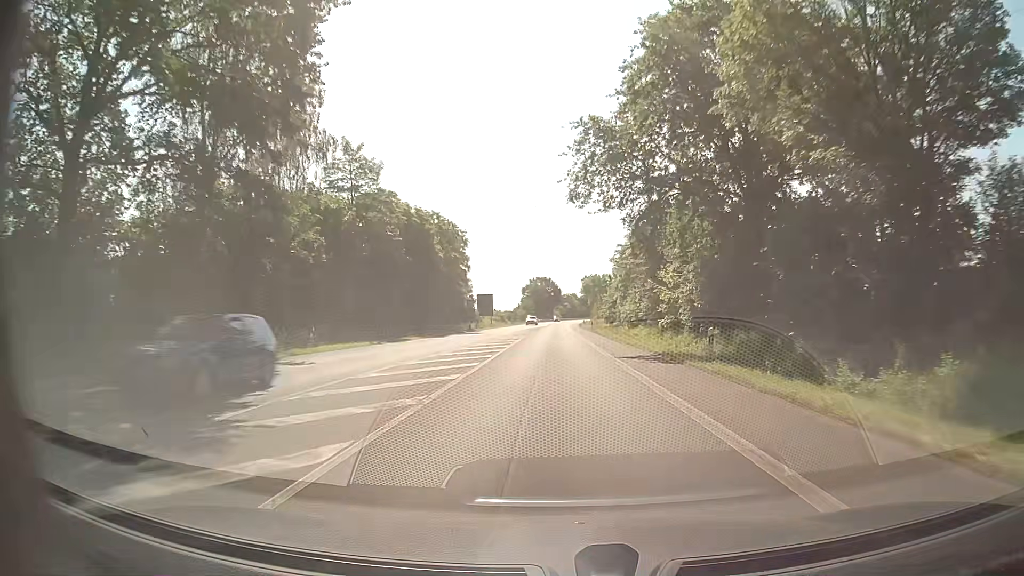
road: primary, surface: asphalt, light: Day
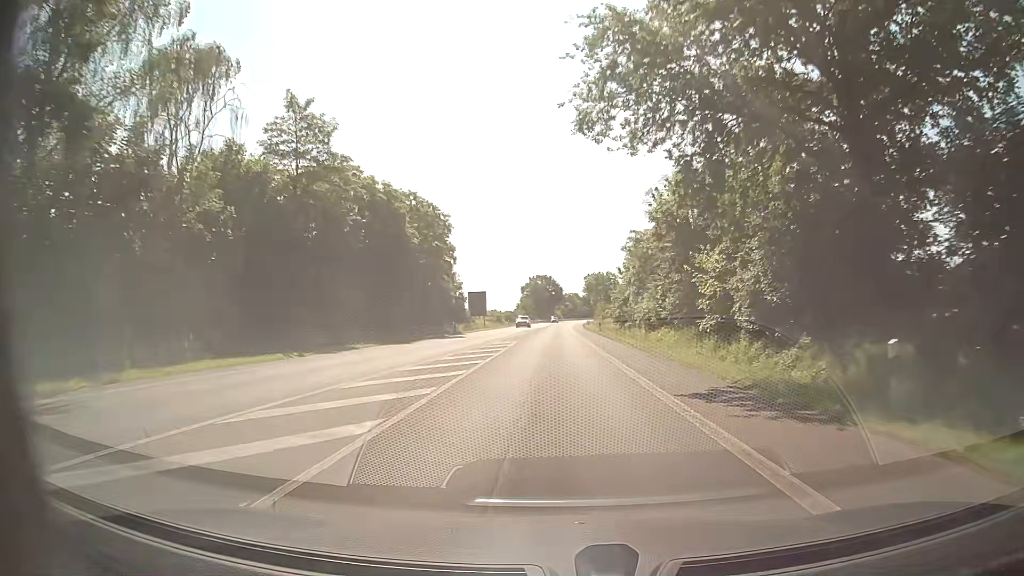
(+0.1, +11.1) m; +1°
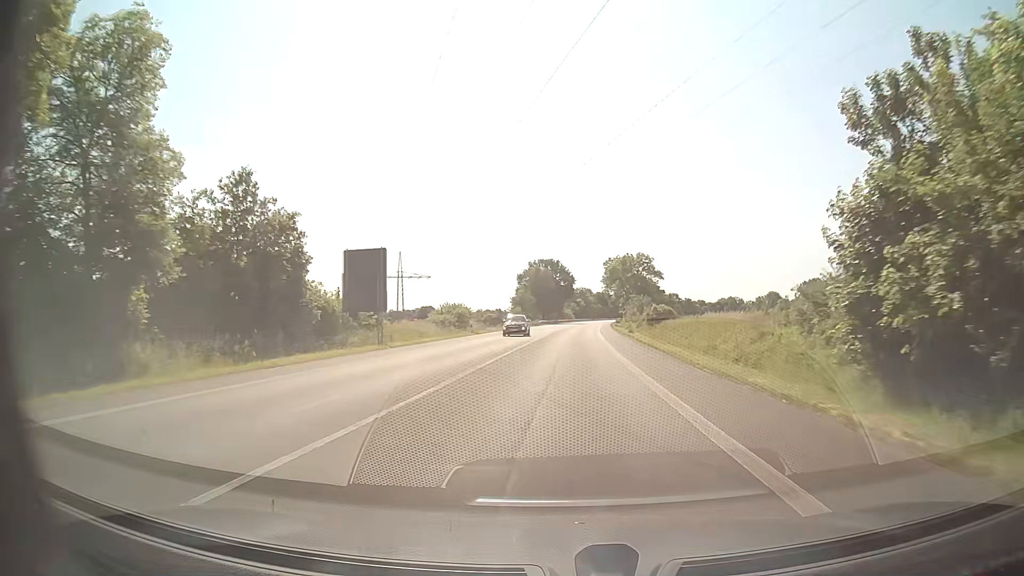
(-0.6, +55.5) m; -1°
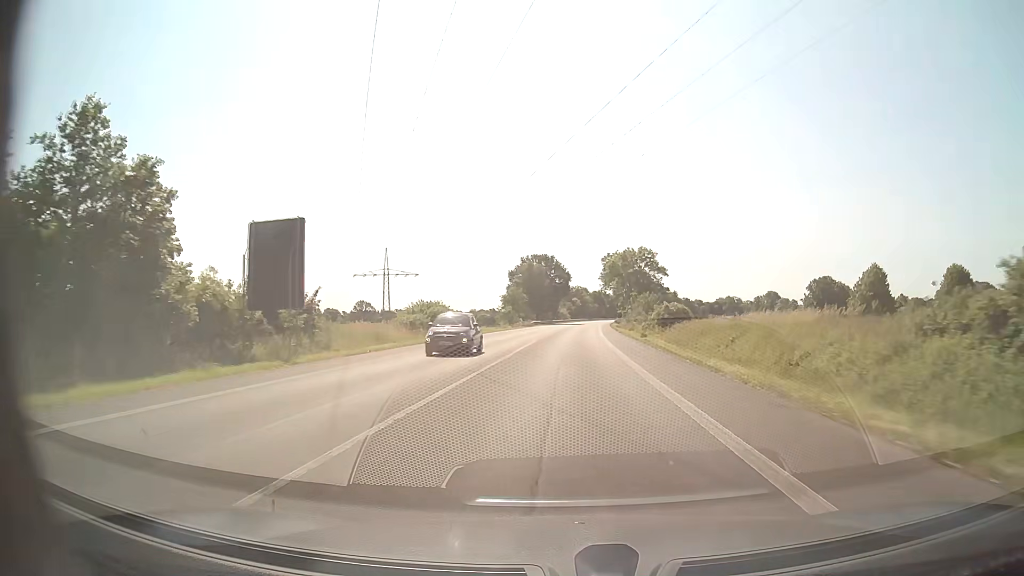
(+0.1, +11.1) m; +1°
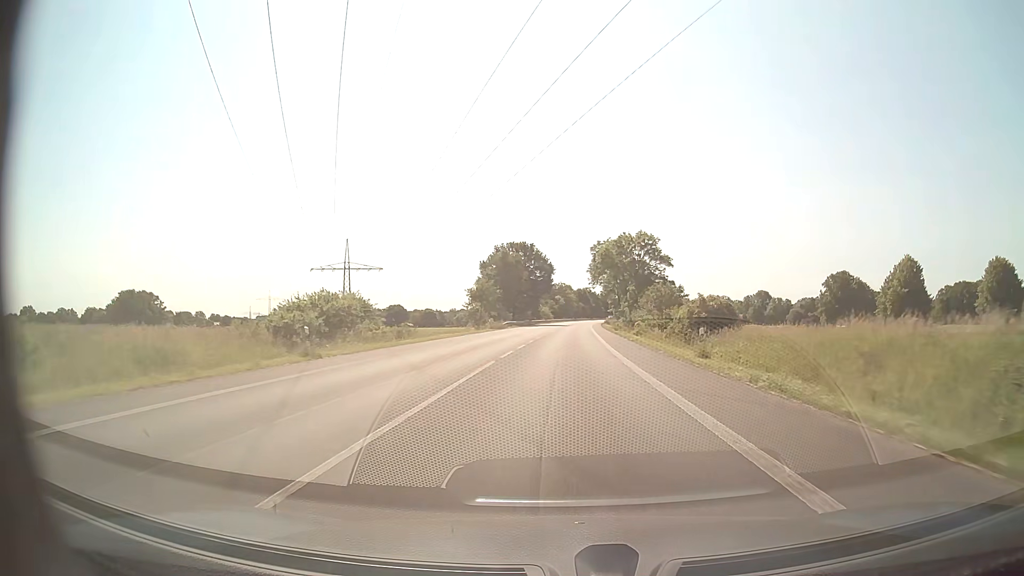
(+0.2, +22.1) m; +1°
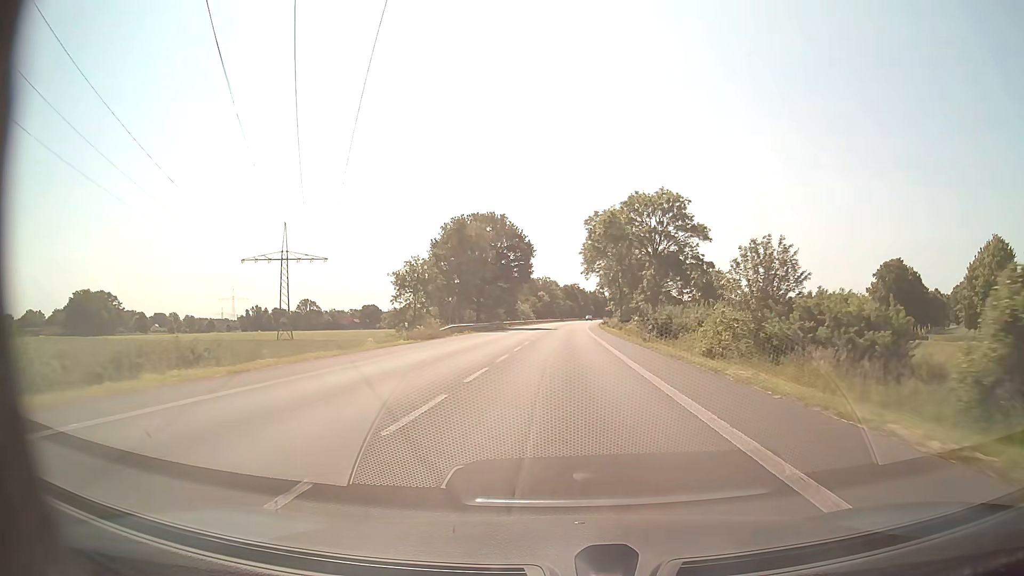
(+0.4, +33.2) m; +1°
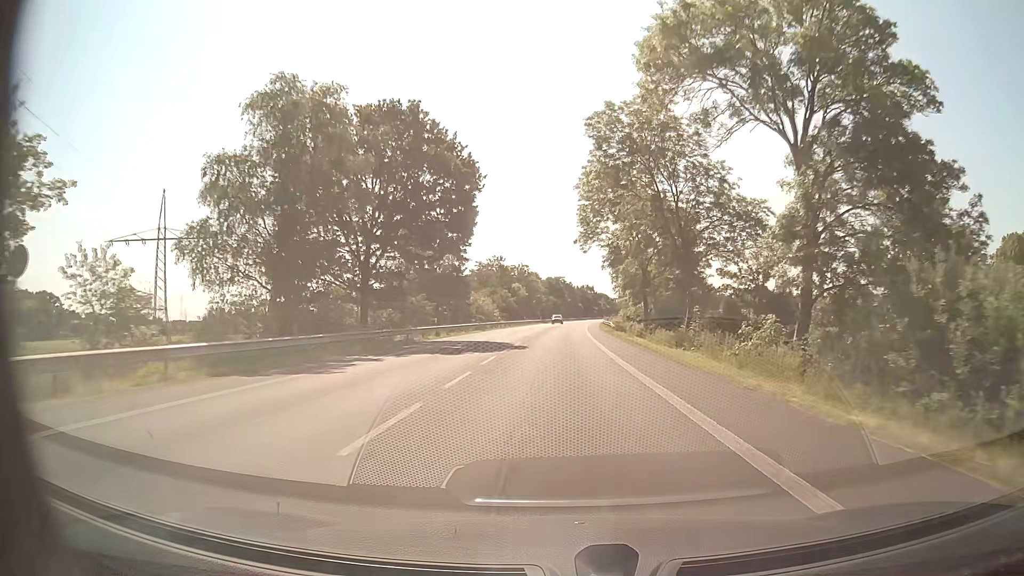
(+0.5, +44.3) m; +1°
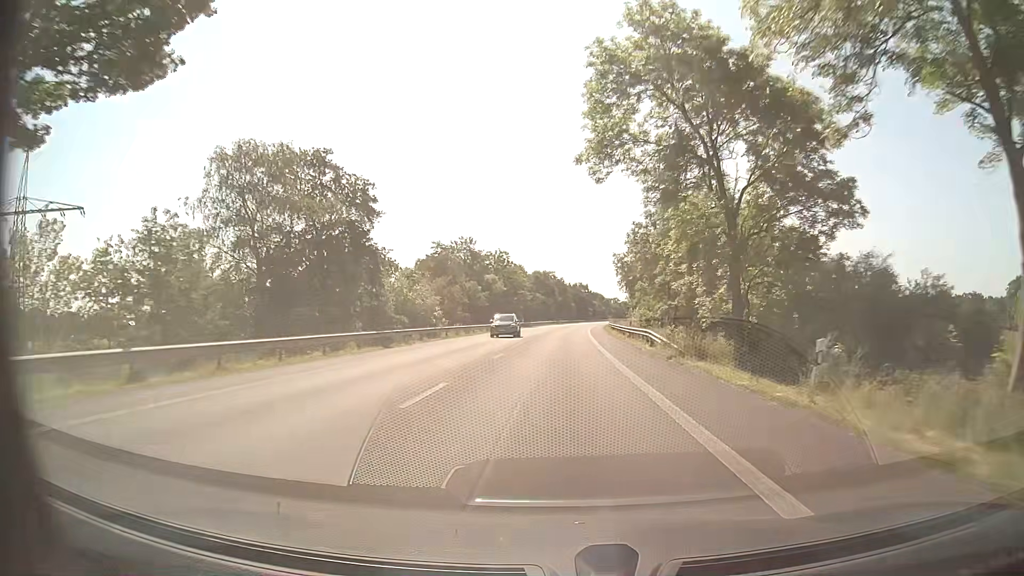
(+0.3, +33.3) m; +1°
(0, +10) (0, +20) (0, +30) (0, +40) (+1, +50) (+1, +60) (+1, +70) (+2, +80) (+2, +90) (+3, +100) m
